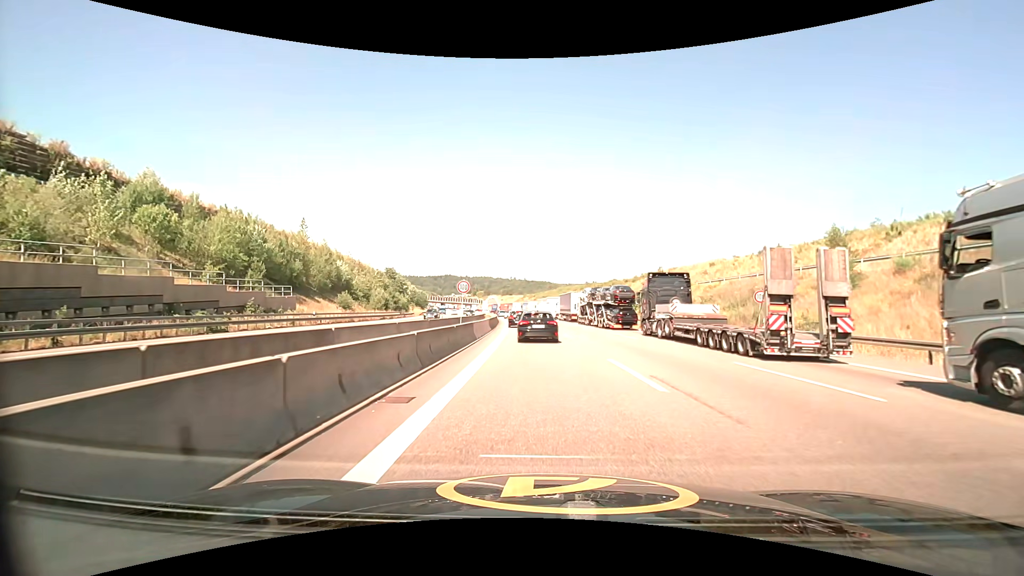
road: motorway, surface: asphalt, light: Day
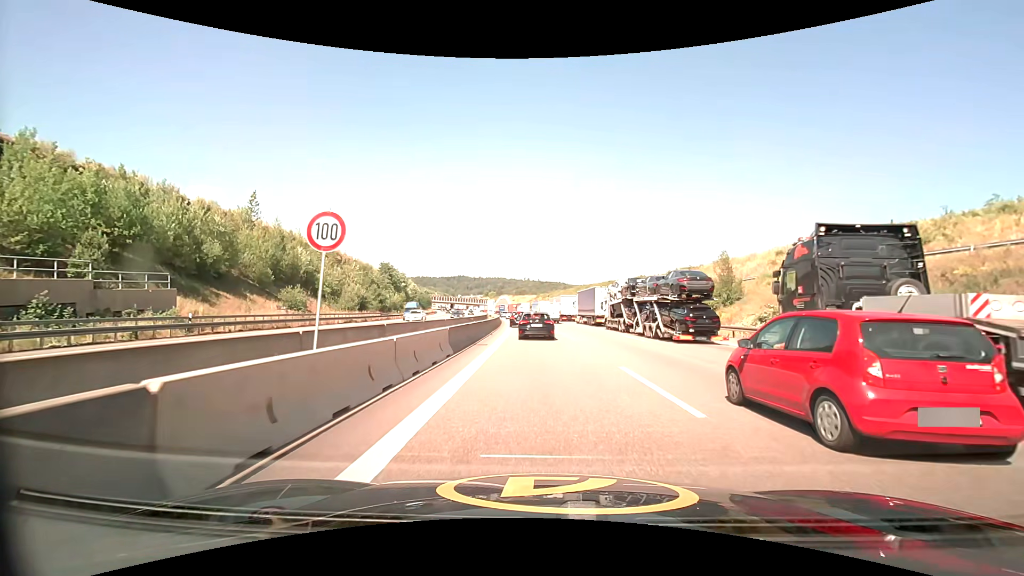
(-0.4, +19.9) m; -2°
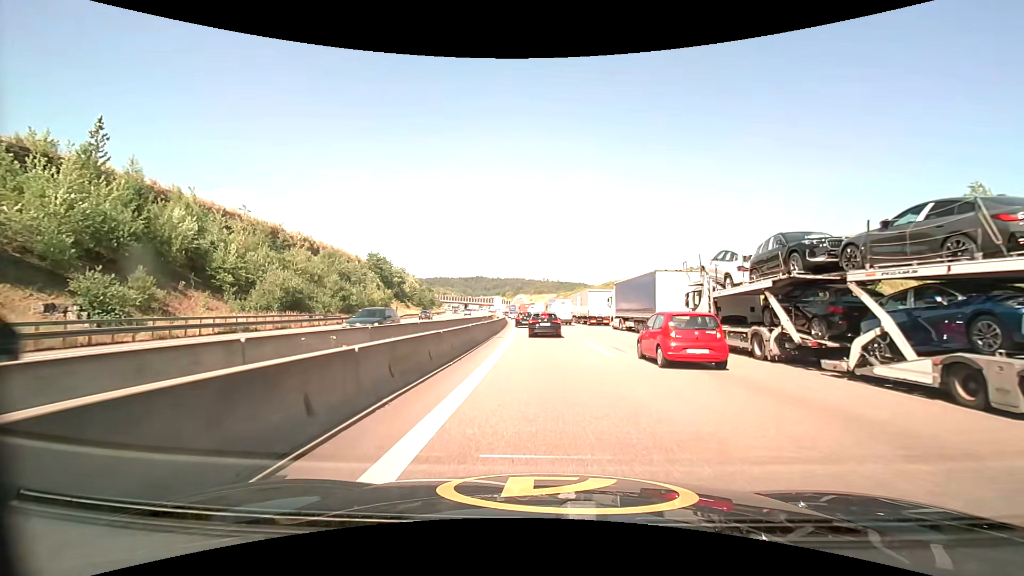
(-0.6, +26.8) m; -2°
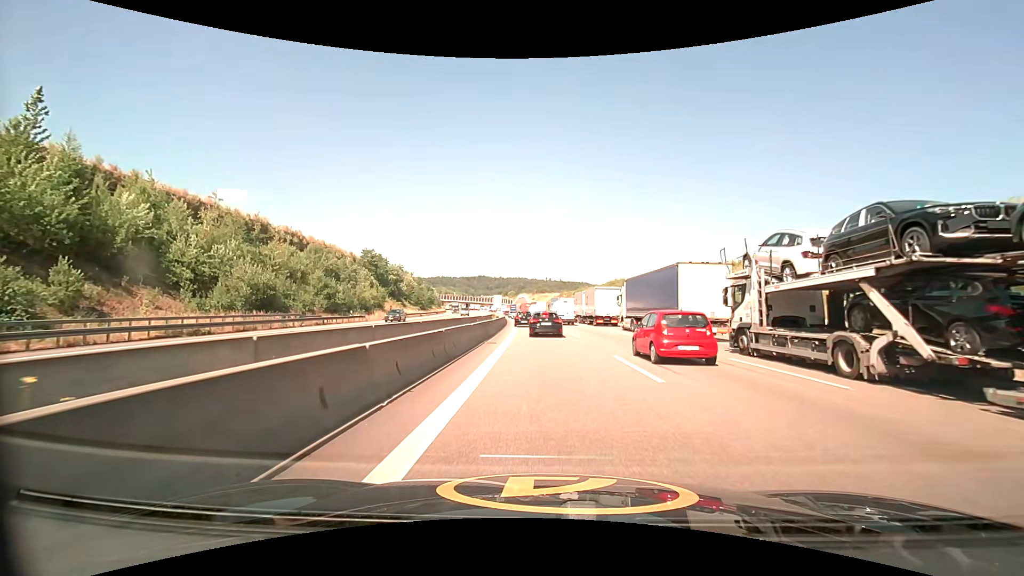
(0.0, +5.8) m; 0°
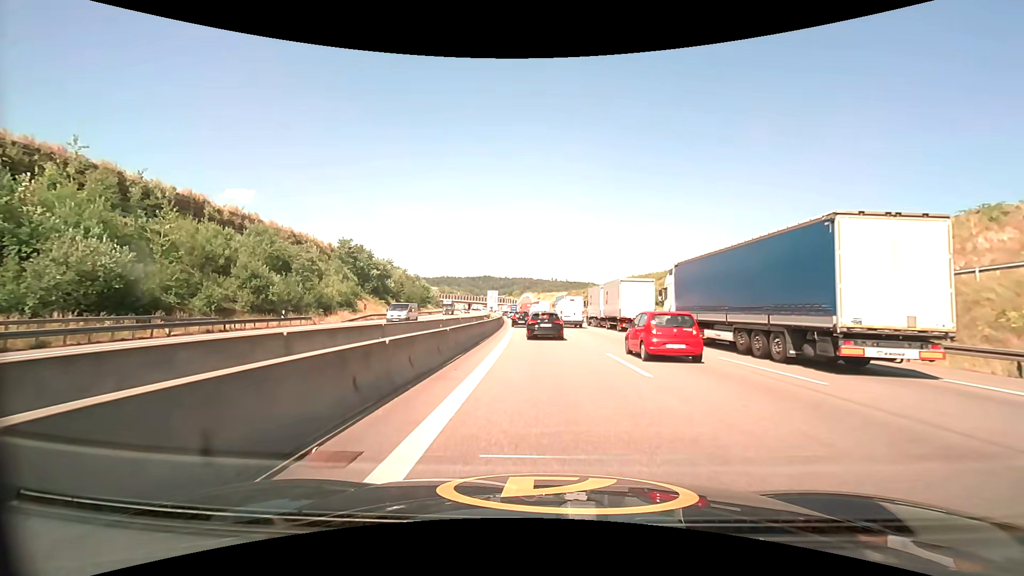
(-0.1, +17.0) m; -1°
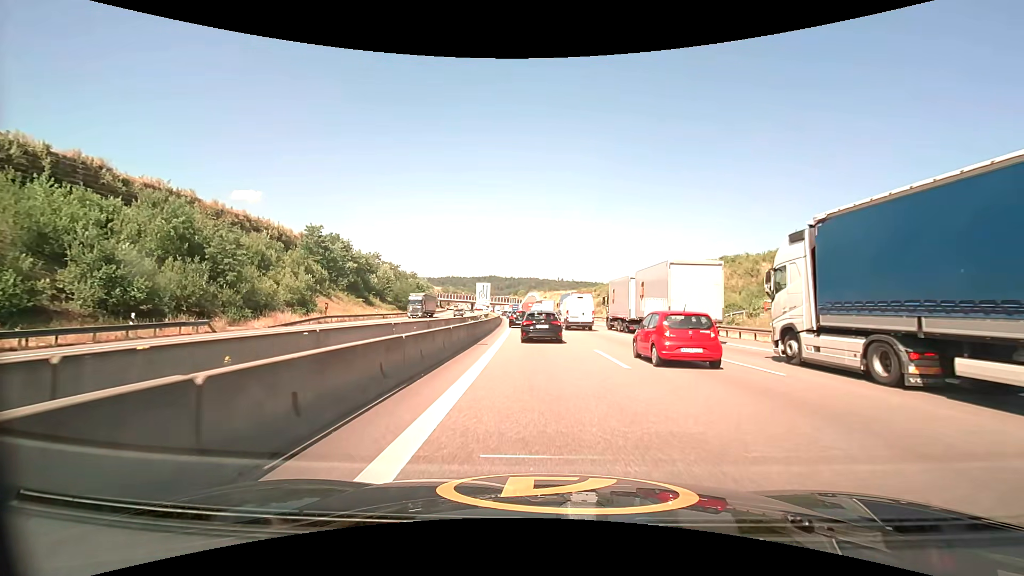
(0.0, +16.5) m; 0°
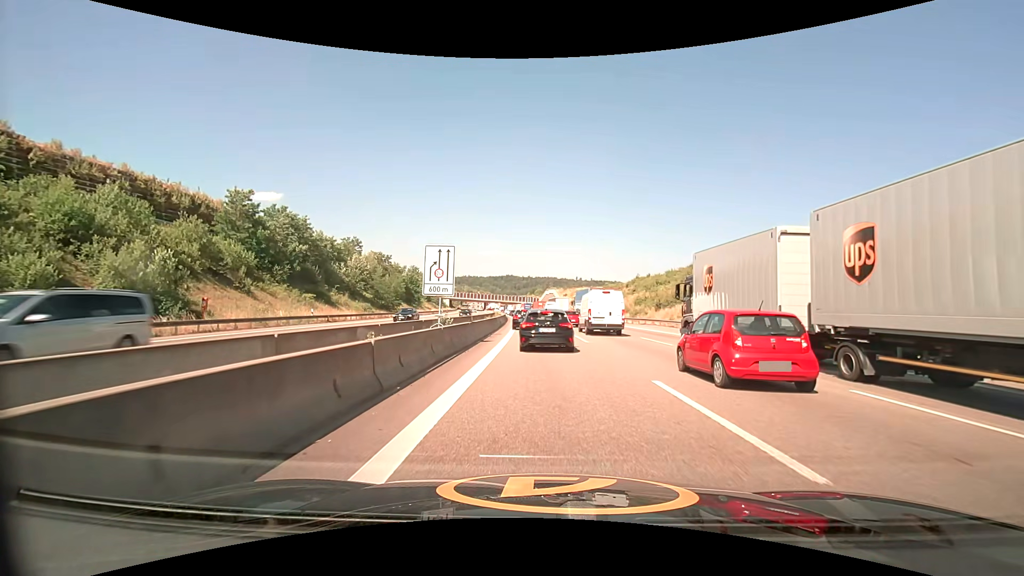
(-0.5, +25.9) m; -2°
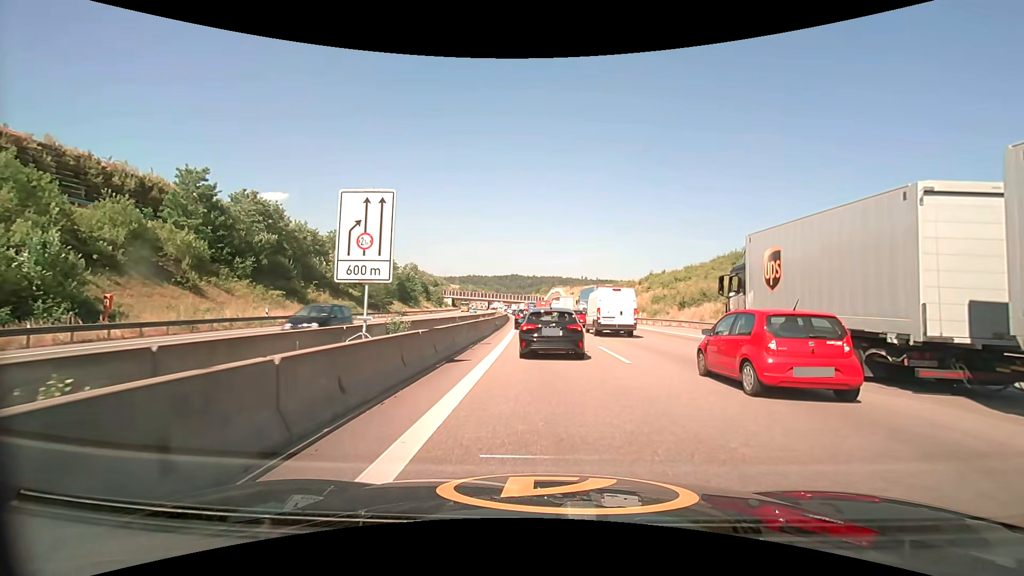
(-0.1, +8.9) m; -1°
(0, +10) (0, +20) (0, +30) (0, +40) (-1, +50) (-1, +60) (-2, +70) (-2, +80) (-3, +90) (-4, +100) m
